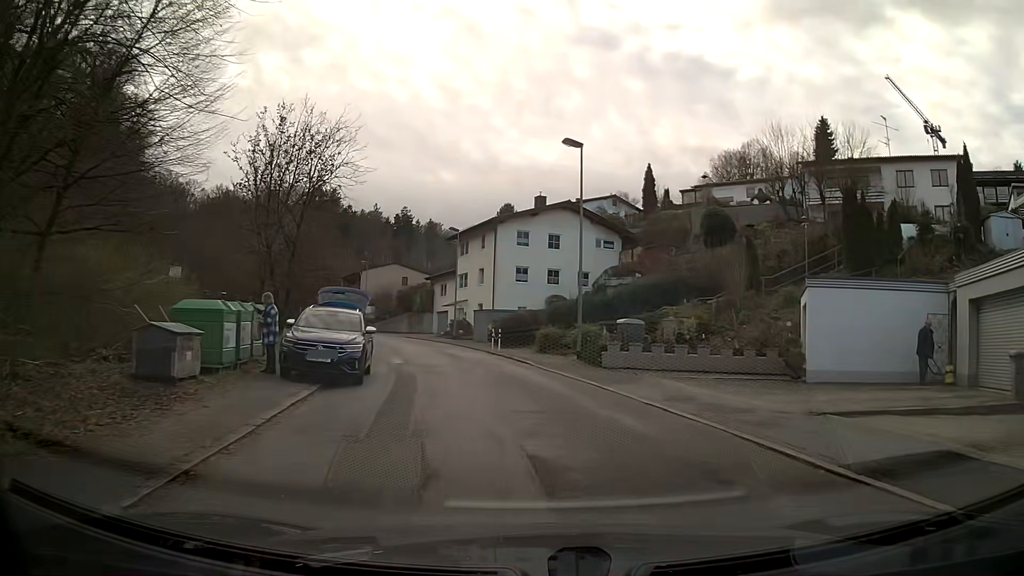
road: residential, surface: asphalt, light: Day
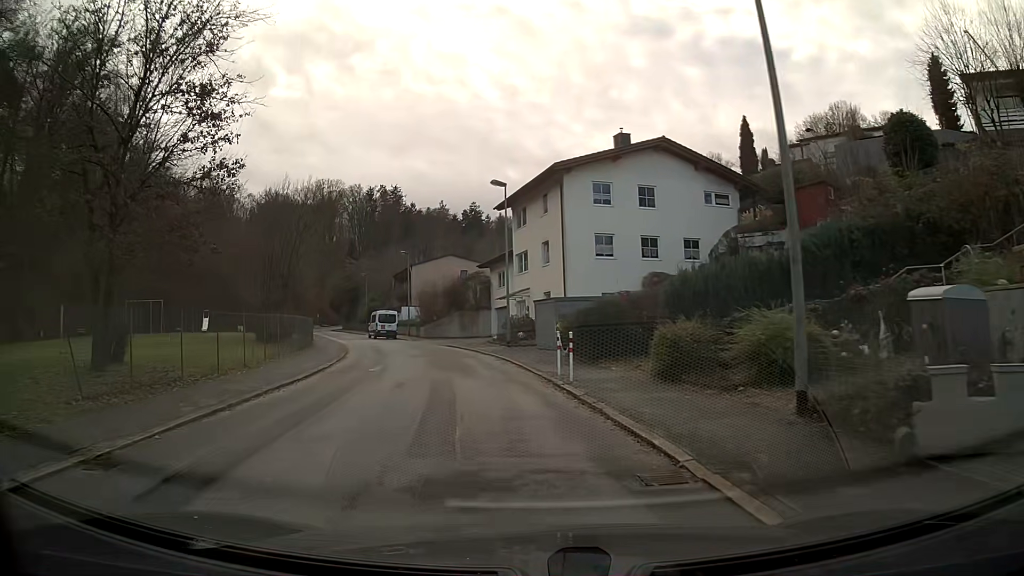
(-0.9, +16.6) m; -9°
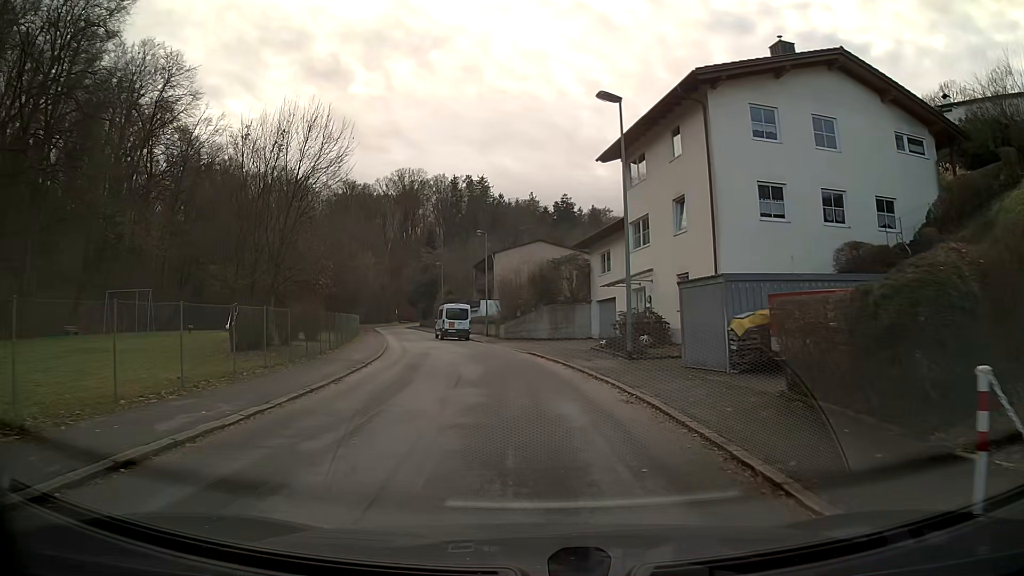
(-0.9, +12.9) m; -7°
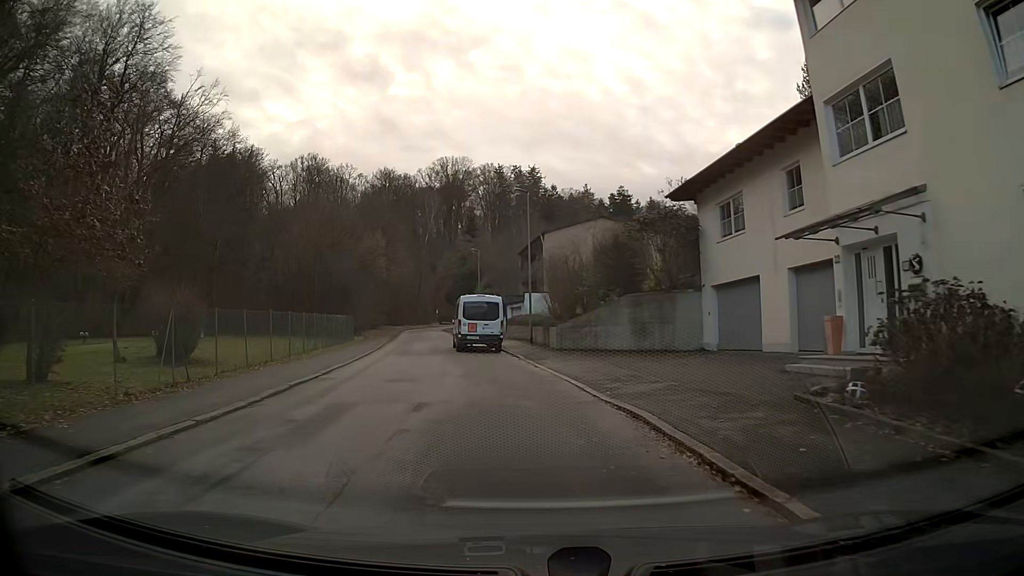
(-0.6, +17.4) m; -7°
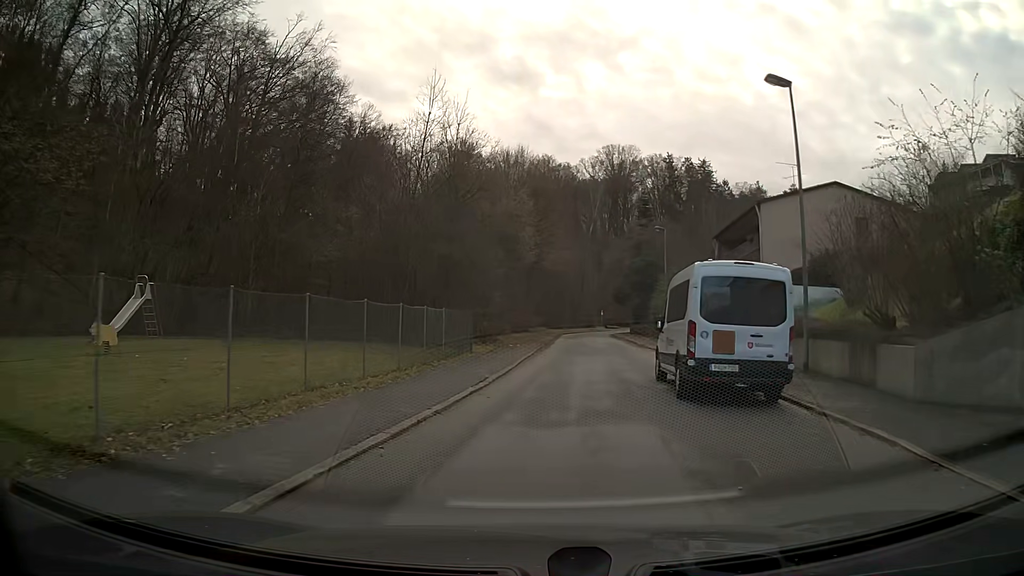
(-2.3, +17.7) m; -11°
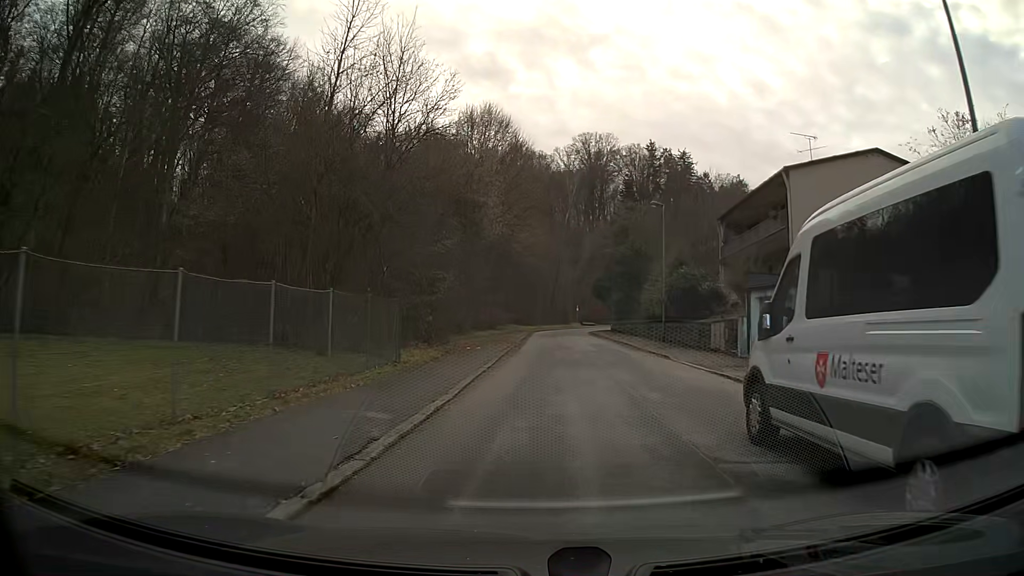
(+0.2, +9.1) m; +3°
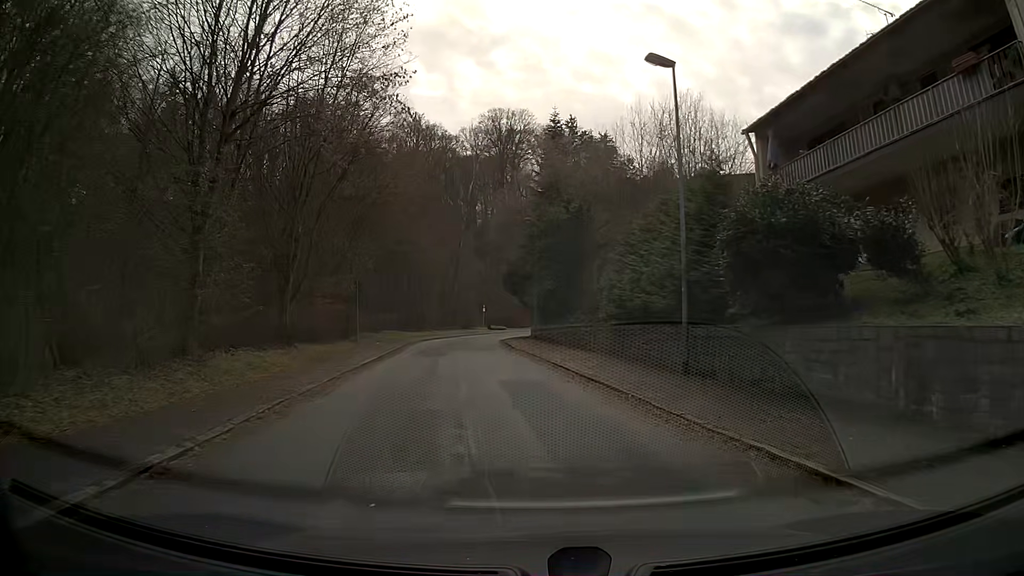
(+1.5, +23.0) m; +7°
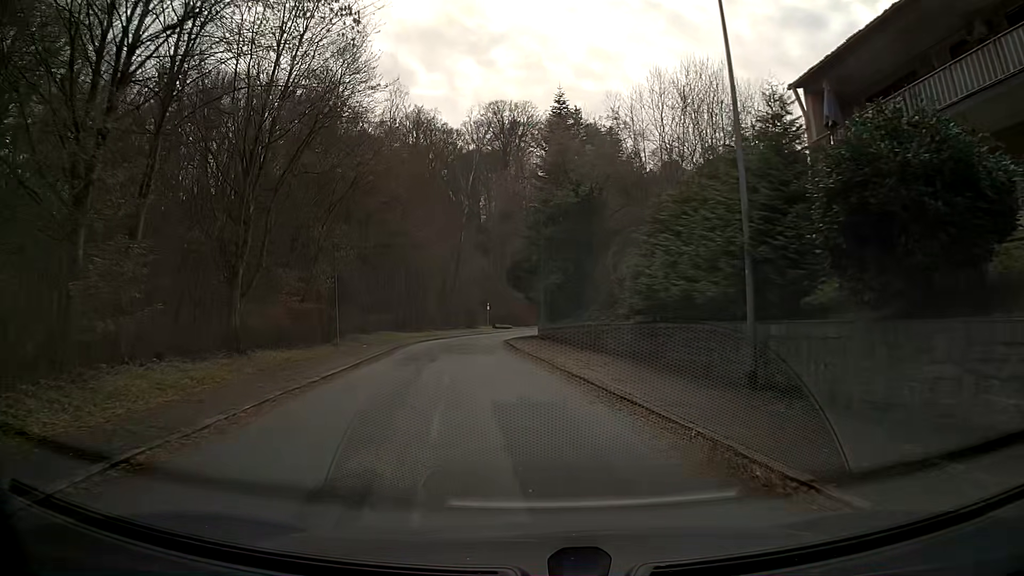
(-0.1, +4.6) m; -1°
(0, +10) (-1, +20) (-2, +30) (-2, +40) (-2, +50) (-1, +60) (+1, +70) (+4, +79) (+8, +88) (+12, +97) m
